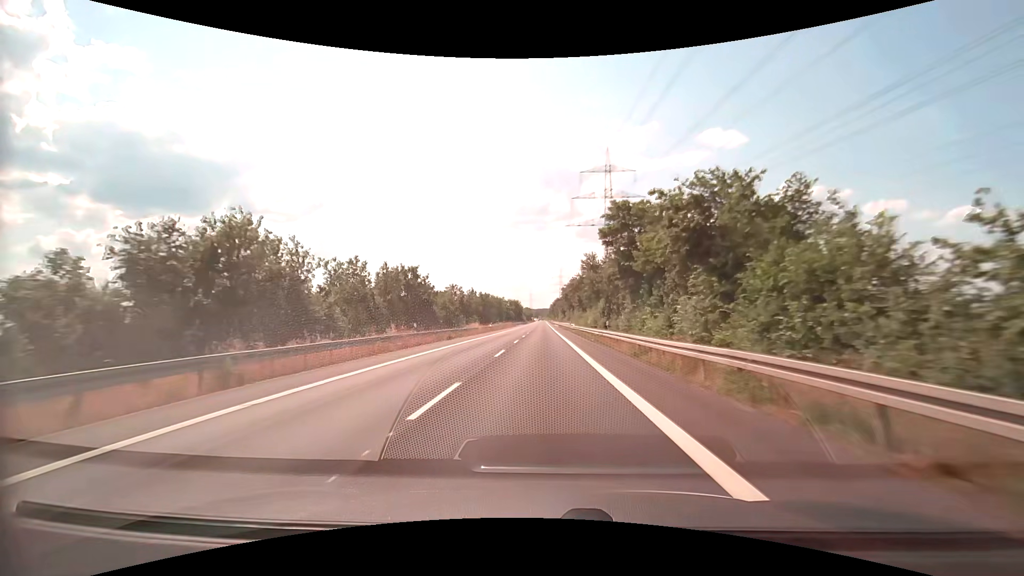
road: secondary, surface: asphalt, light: Day
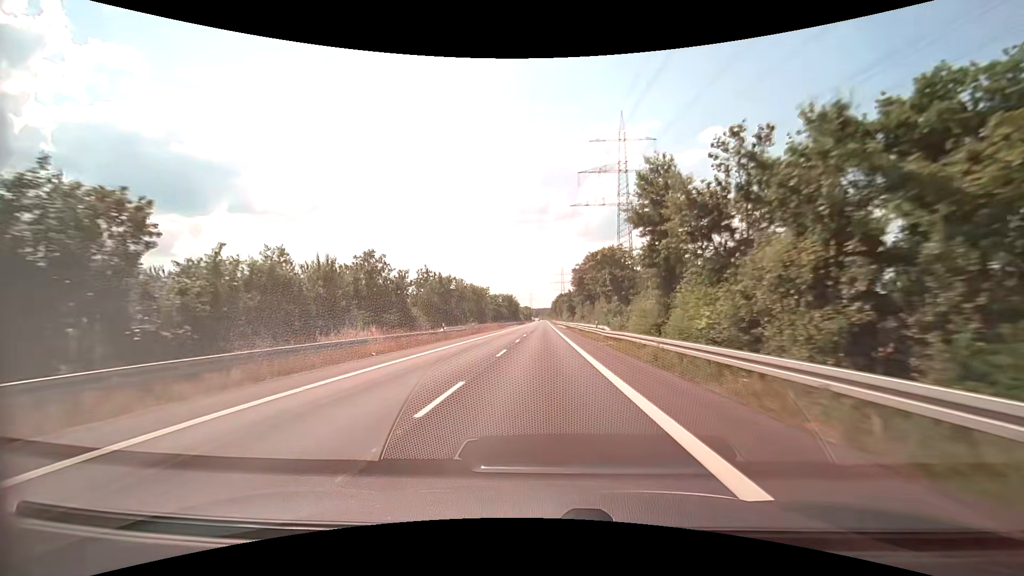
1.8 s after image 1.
(-0.1, +36.1) m; 0°
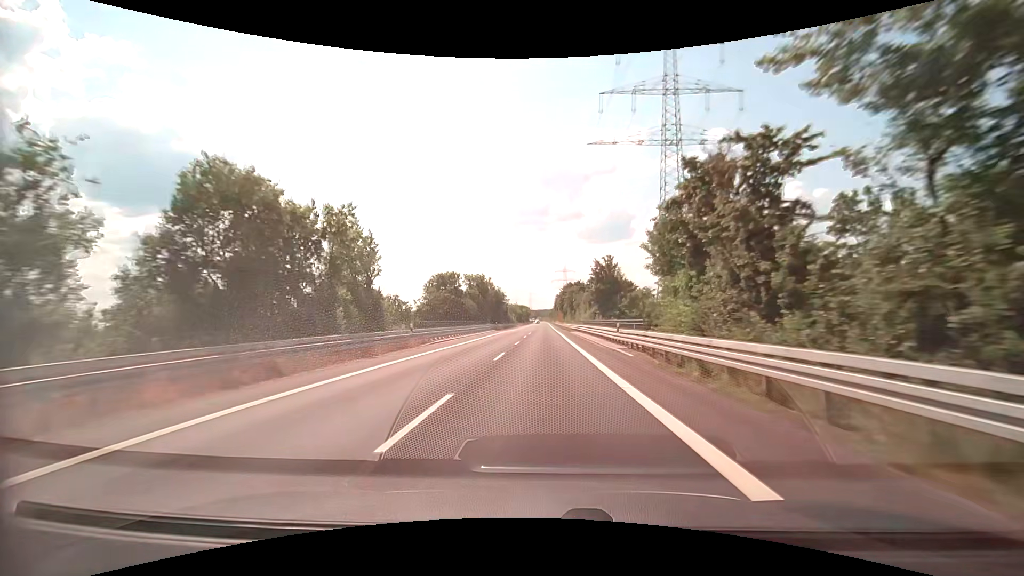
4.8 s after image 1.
(-0.2, +62.5) m; 0°
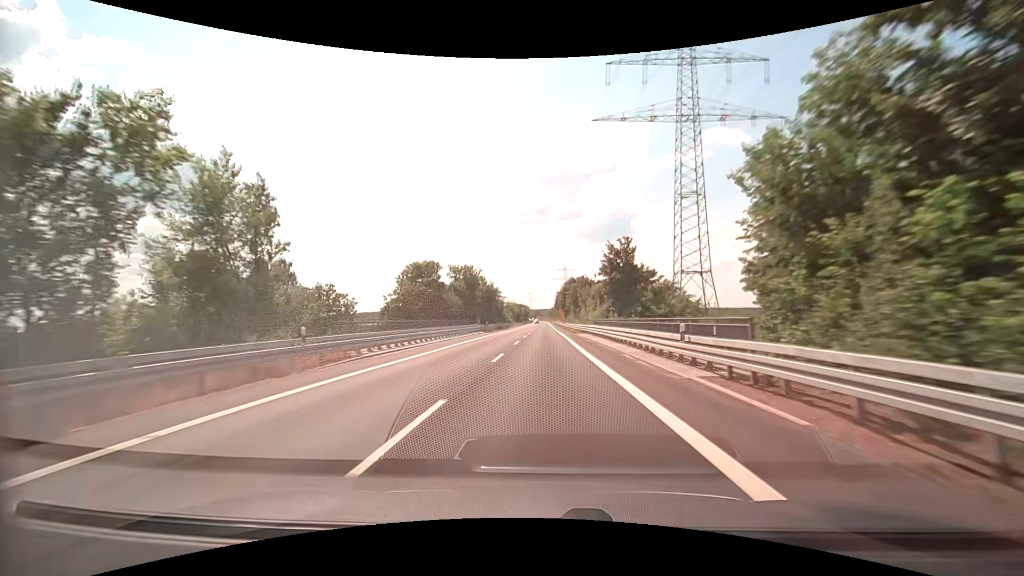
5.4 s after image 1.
(0.0, +12.8) m; 0°
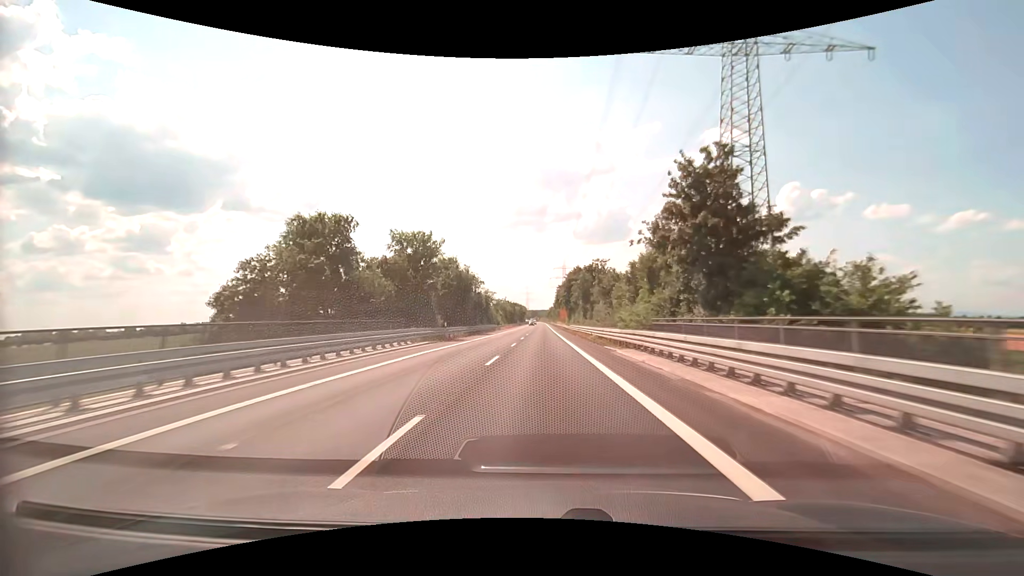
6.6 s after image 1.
(0.0, +25.7) m; 0°
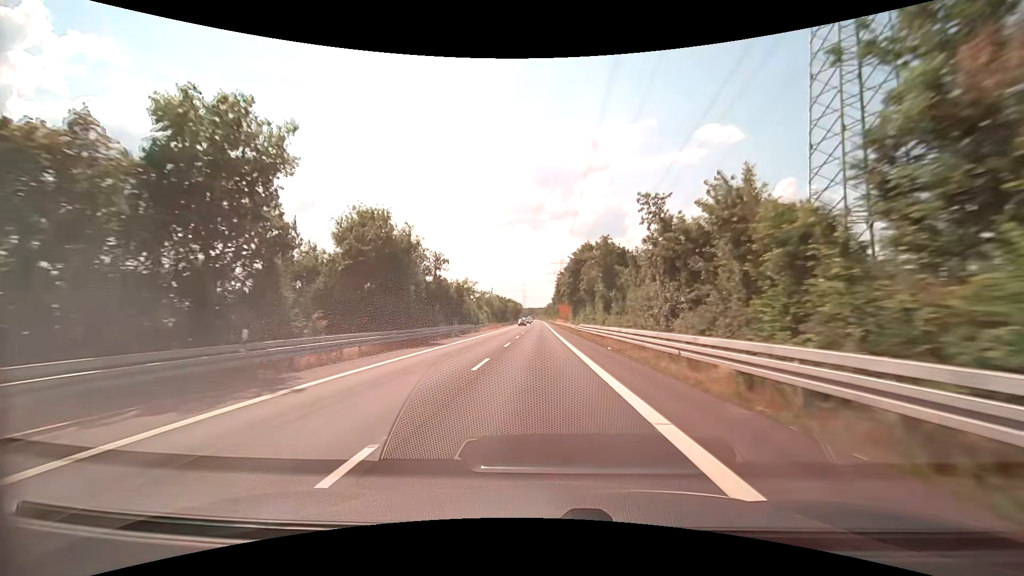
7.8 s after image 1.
(+0.1, +25.6) m; 0°
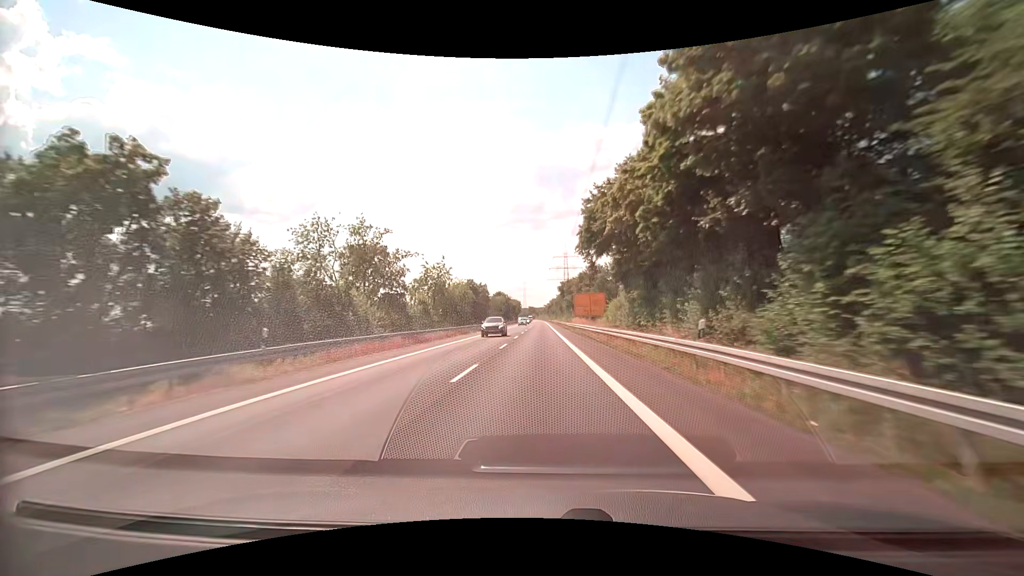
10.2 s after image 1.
(-0.3, +51.2) m; 0°
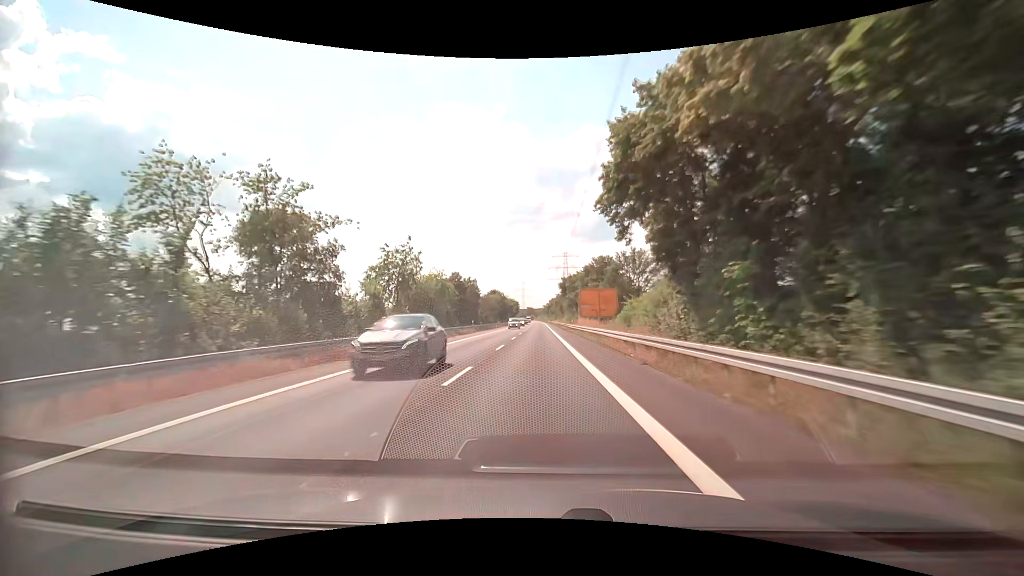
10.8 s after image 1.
(0.0, +12.5) m; 0°
(0, +10) (0, +20) (0, +30) (0, +40) (0, +50) (0, +60) (0, +70) (-1, +80) (-1, +90) (-1, +100) m
